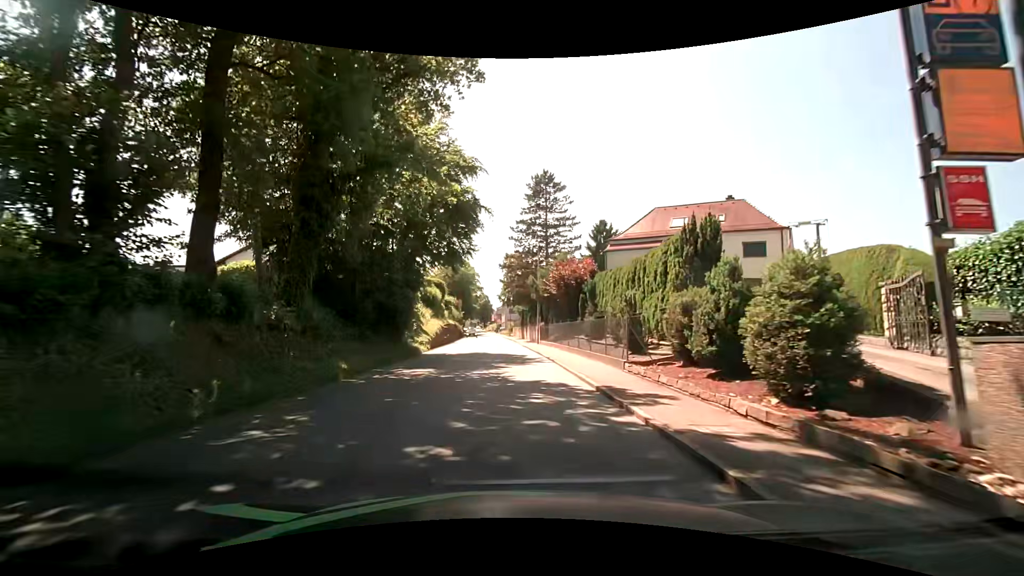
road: tertiary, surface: asphalt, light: Day
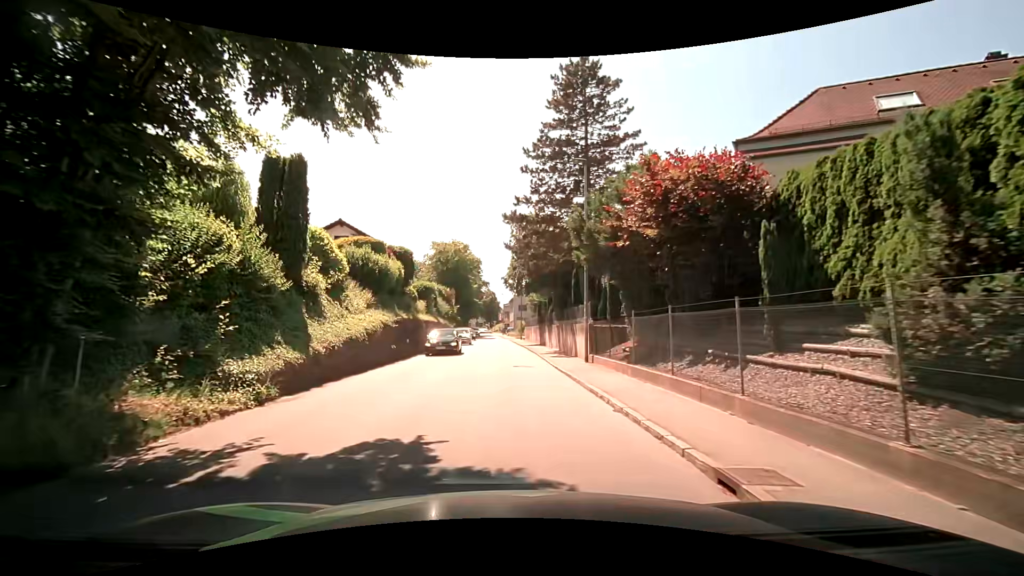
(0.0, +22.5) m; -1°
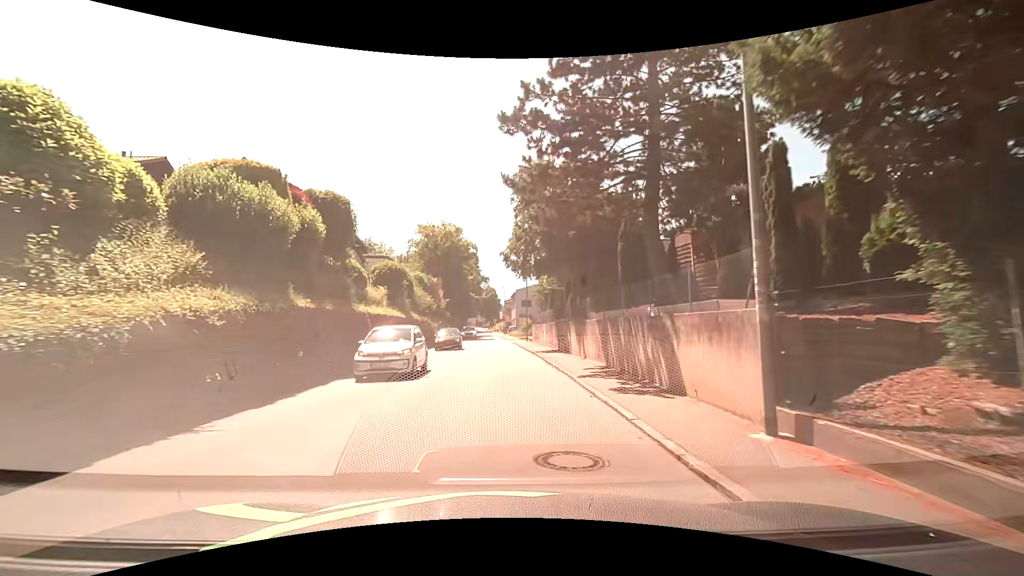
(0.0, +13.5) m; 0°
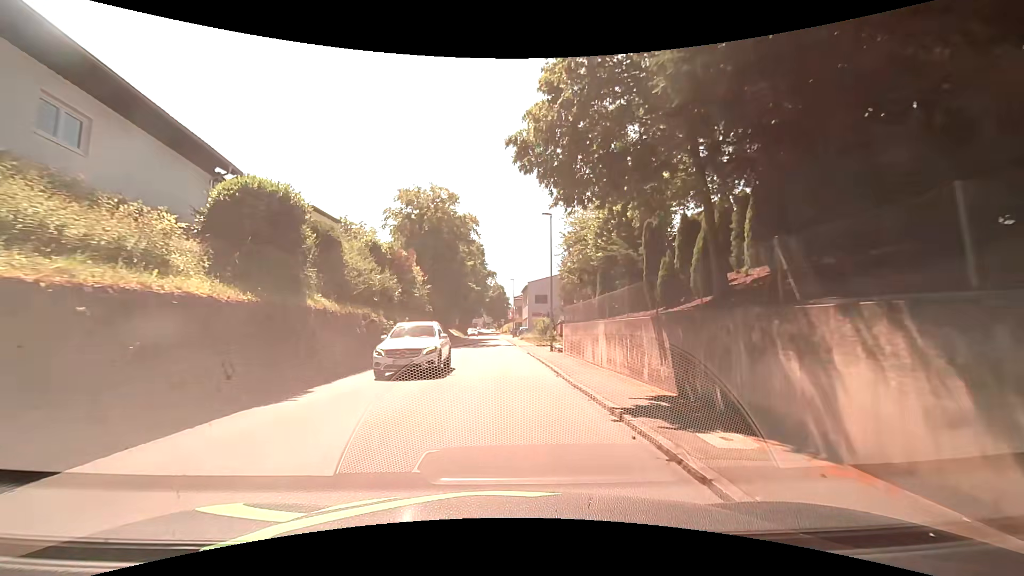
(-0.1, +17.9) m; -1°
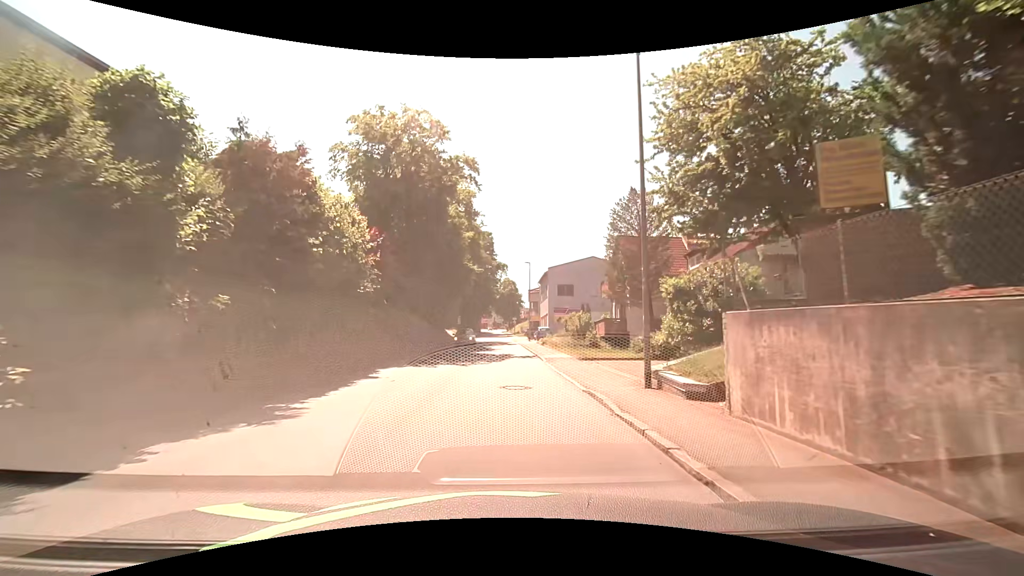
(-0.1, +17.9) m; 0°
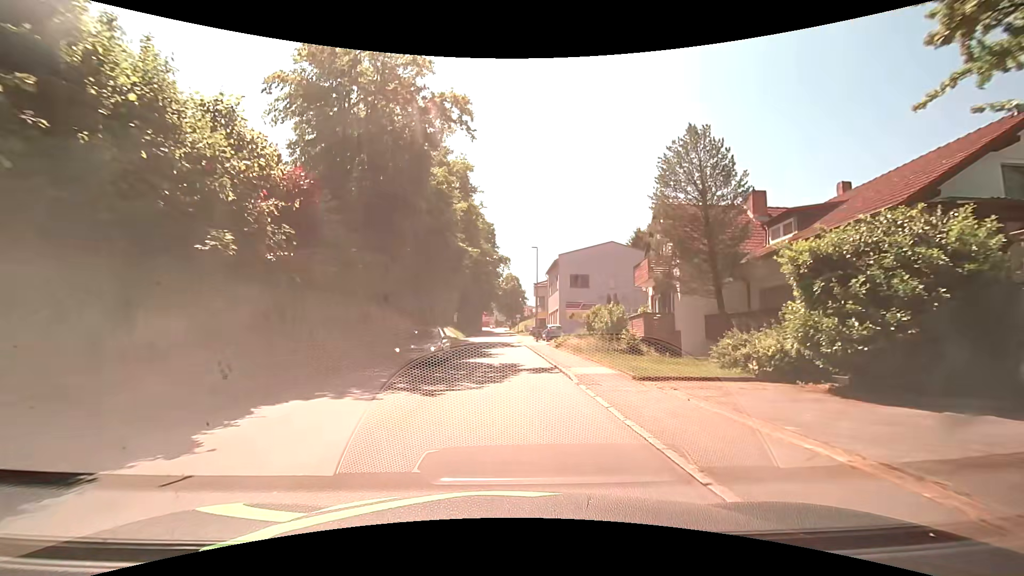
(-0.1, +8.9) m; 0°
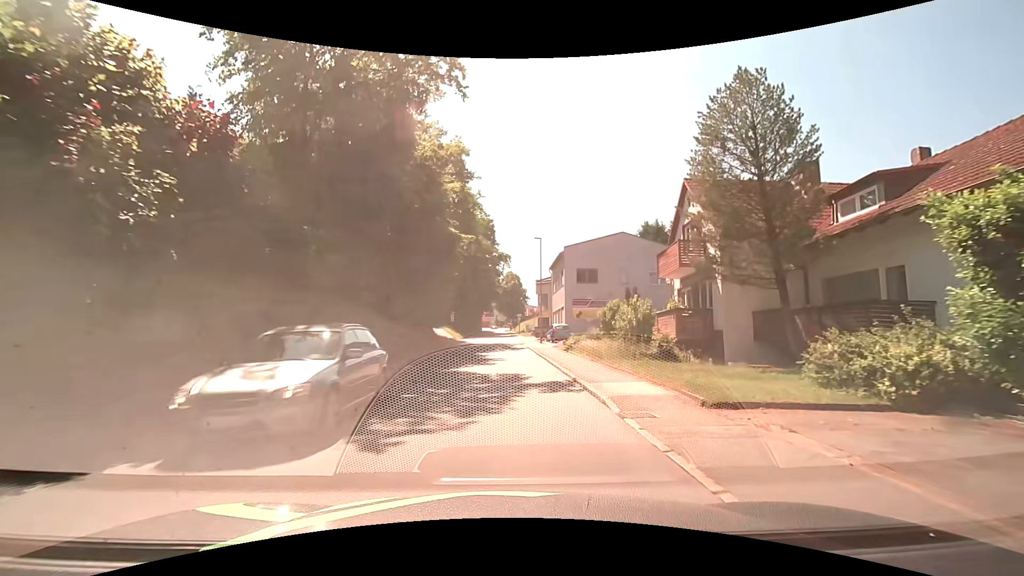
(0.0, +4.5) m; 0°
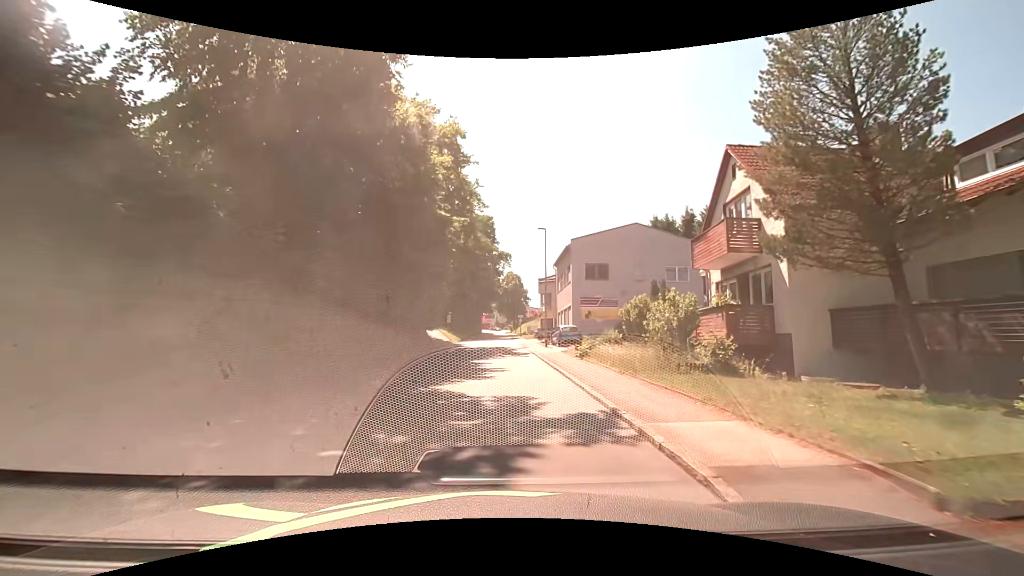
(0.0, +4.5) m; 0°
(0, +10) (0, +20) (0, +30) (0, +40) (-1, +50) (-1, +60) (-1, +70) (-1, +80) (-1, +90) (-2, +100) m
